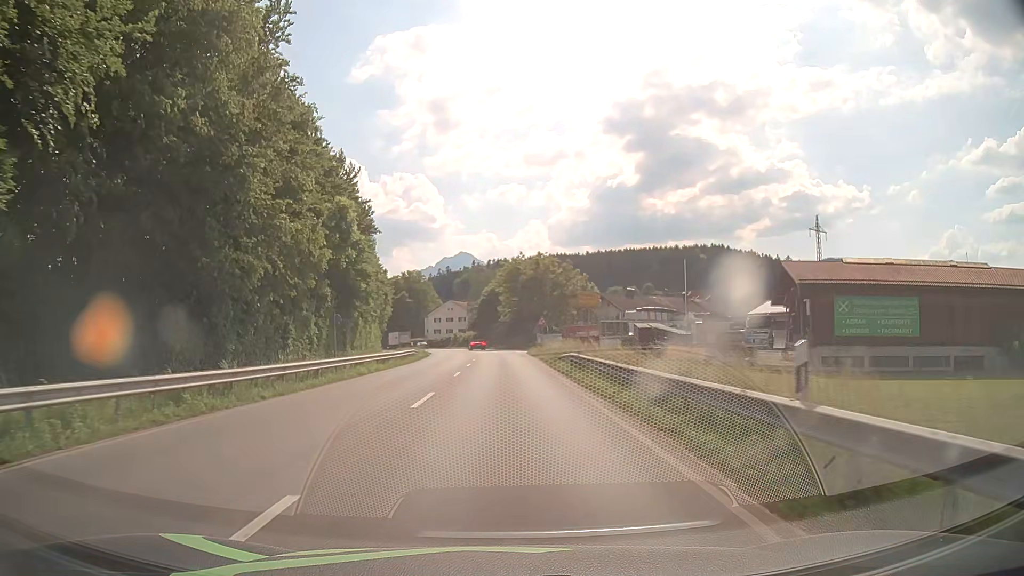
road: primary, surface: asphalt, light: Day
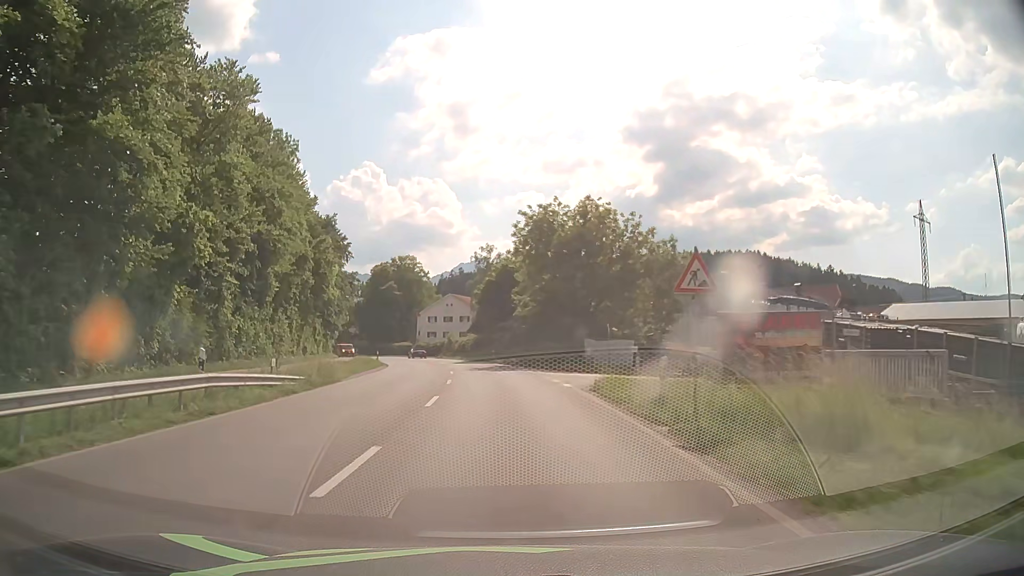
(-0.4, +37.9) m; -2°
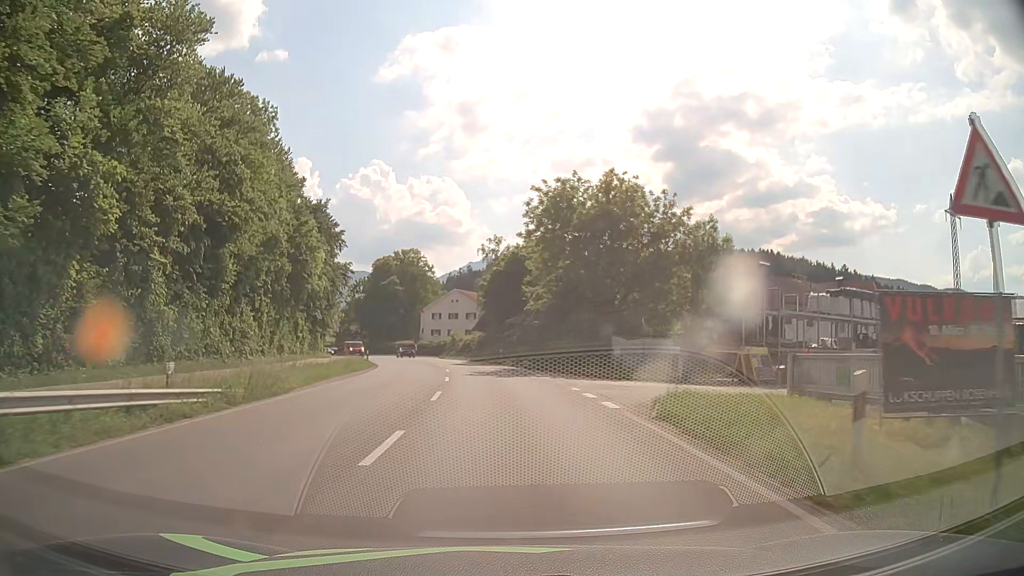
(0.0, +7.6) m; -1°
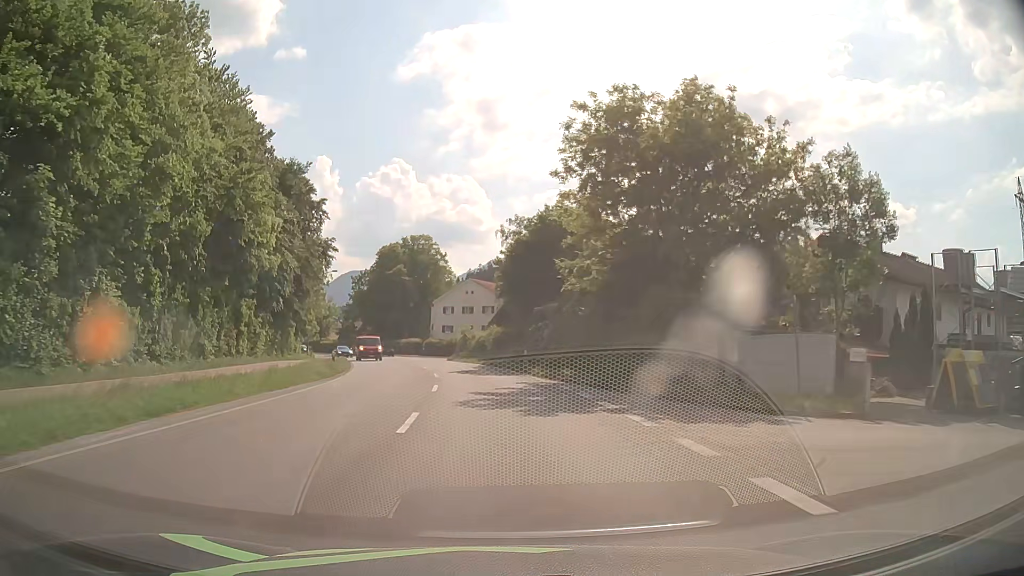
(-0.2, +15.2) m; -1°
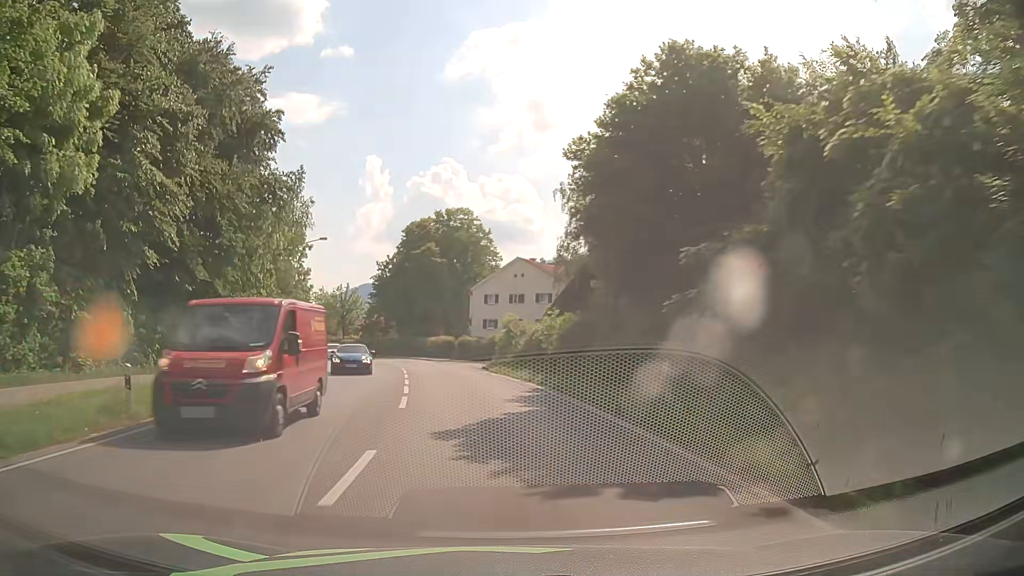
(-0.9, +22.9) m; -5°
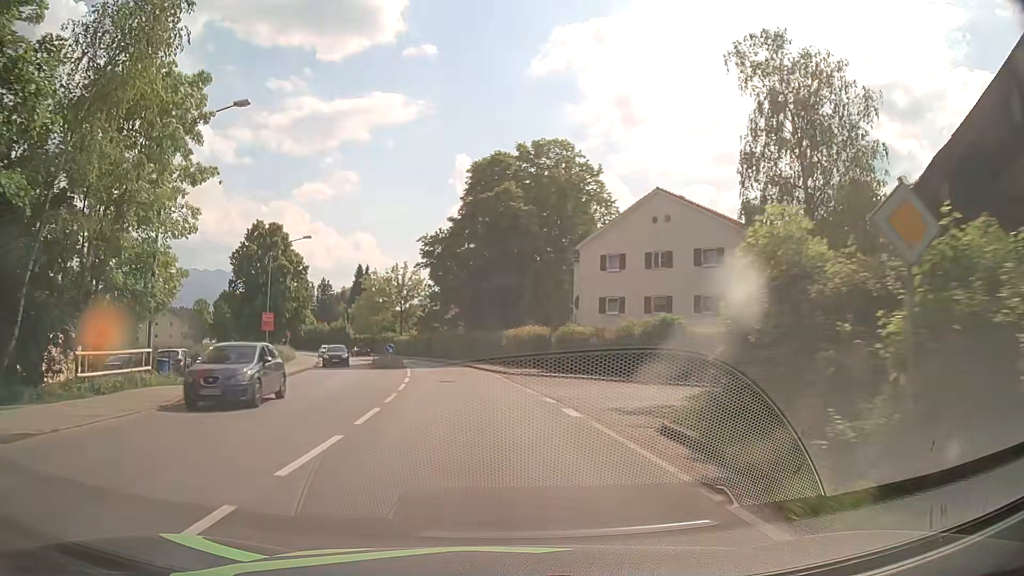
(-1.9, +30.6) m; -7°
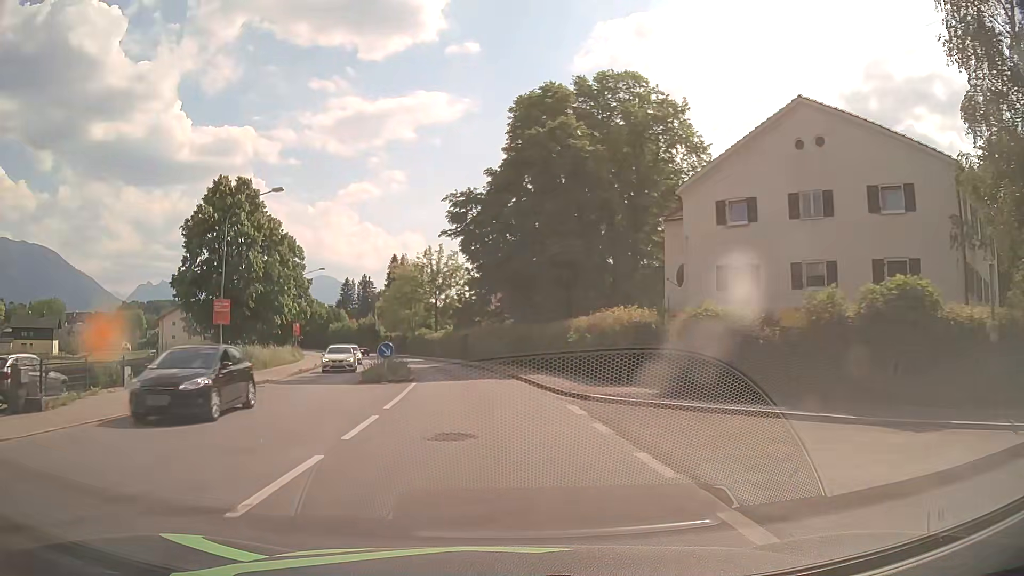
(-0.6, +15.4) m; -4°
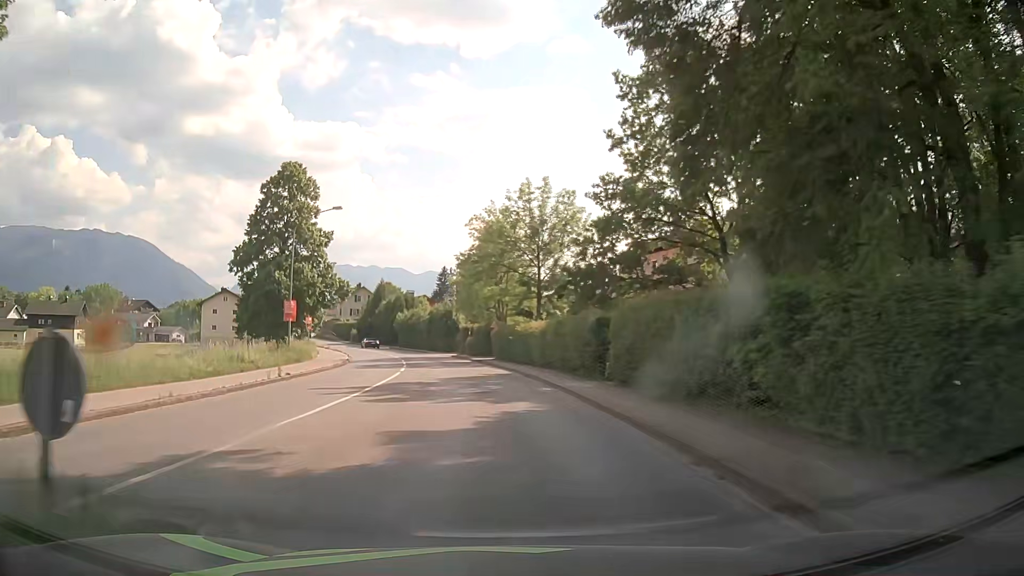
(-2.4, +30.6) m; -9°
(0, +10) (-1, +20) (-2, +30) (-4, +40) (-6, +50) (-9, +59) (-11, +69) (-14, +78) (-18, +88) (-22, +97) m
